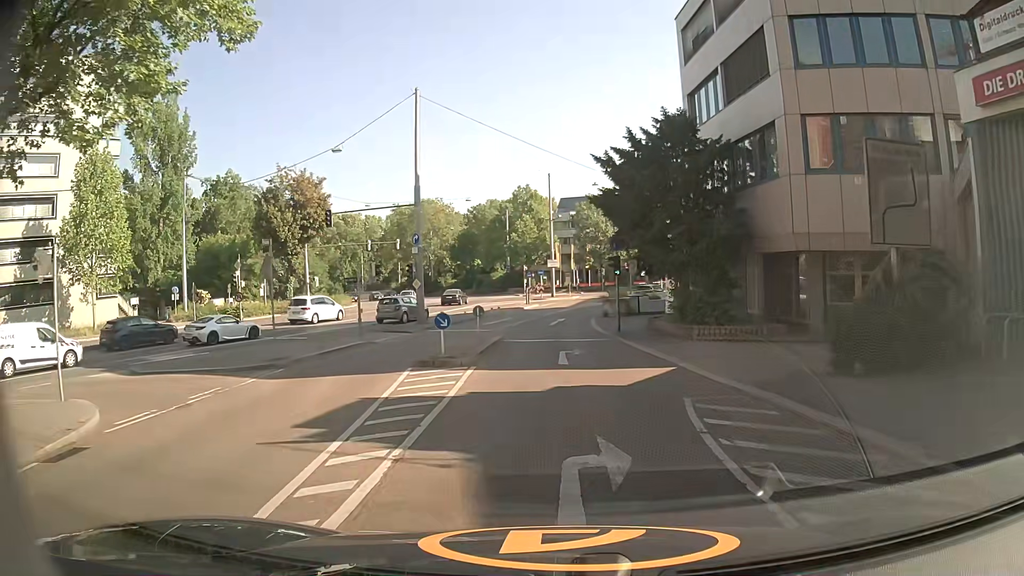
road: residential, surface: asphalt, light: Day
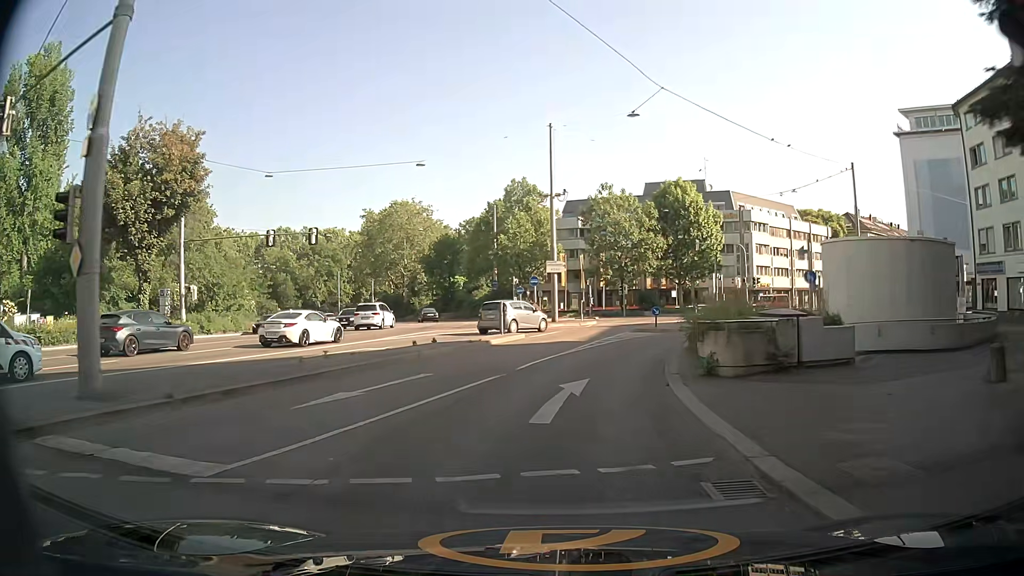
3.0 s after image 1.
(+0.3, +25.6) m; 0°
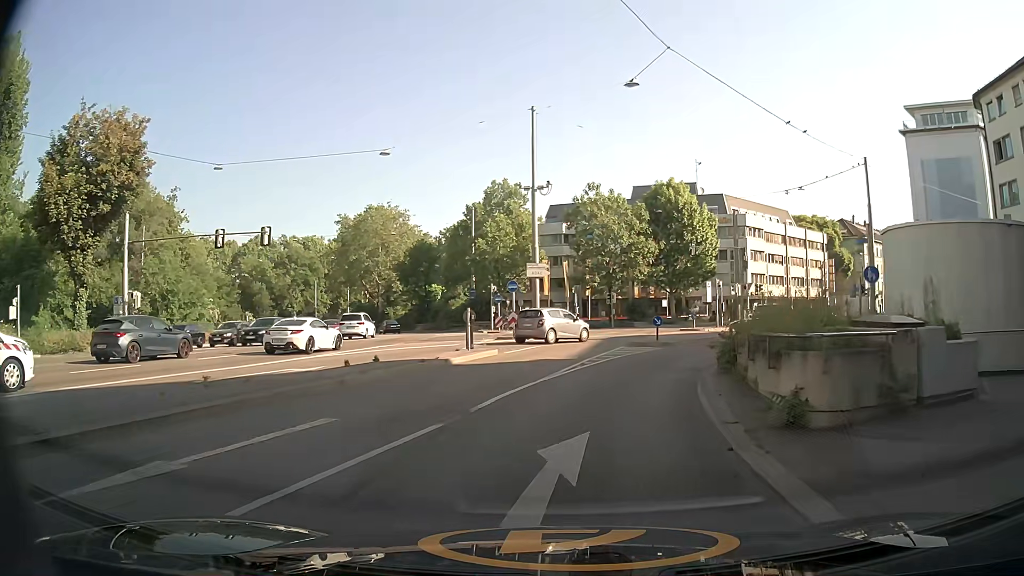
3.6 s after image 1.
(+0.1, +5.2) m; +1°
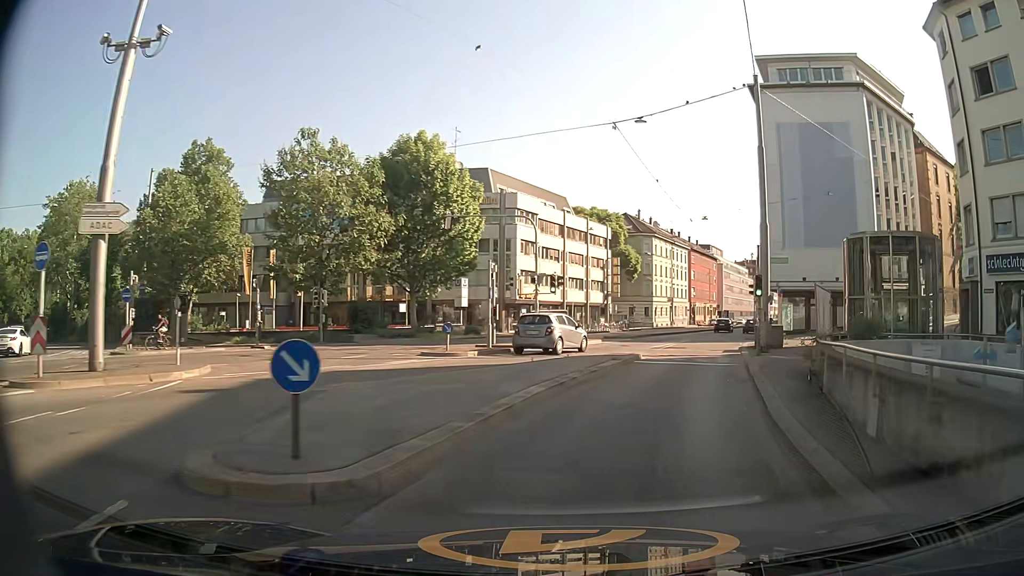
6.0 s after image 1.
(+3.8, +20.3) m; +23°
(+1, +10) (+3, +20) (+6, +29) (+8, +39) (+11, +49) (+14, +58) (+17, +68) (+20, +77) (+24, +87) (+28, +96) m
